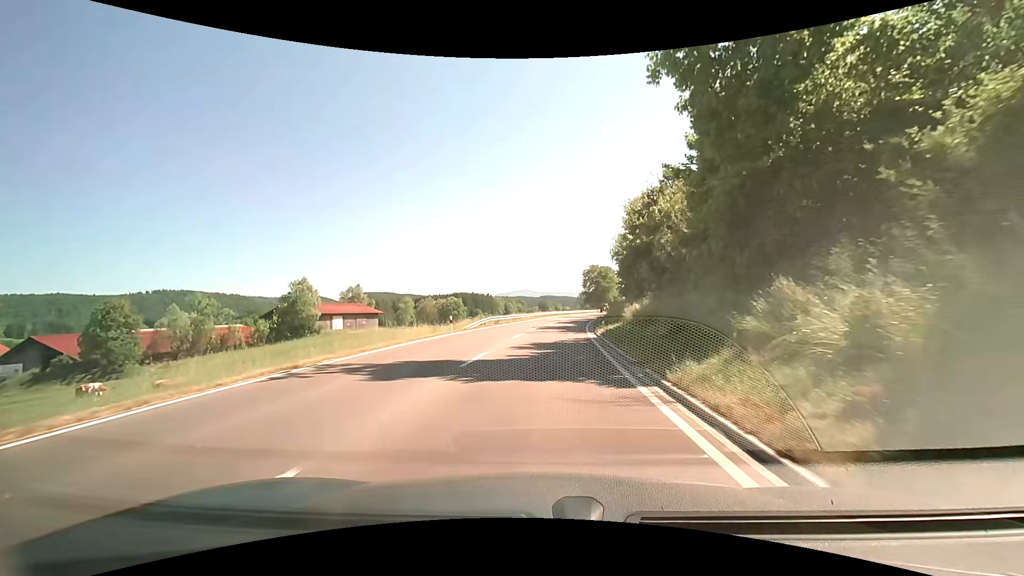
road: primary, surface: asphalt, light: Day
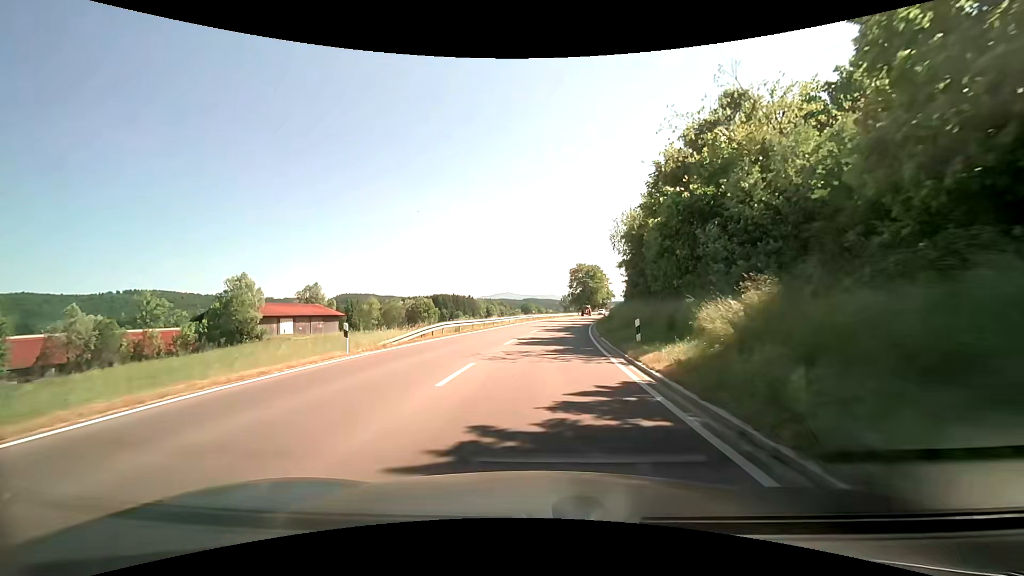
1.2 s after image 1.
(+0.4, +15.3) m; +2°
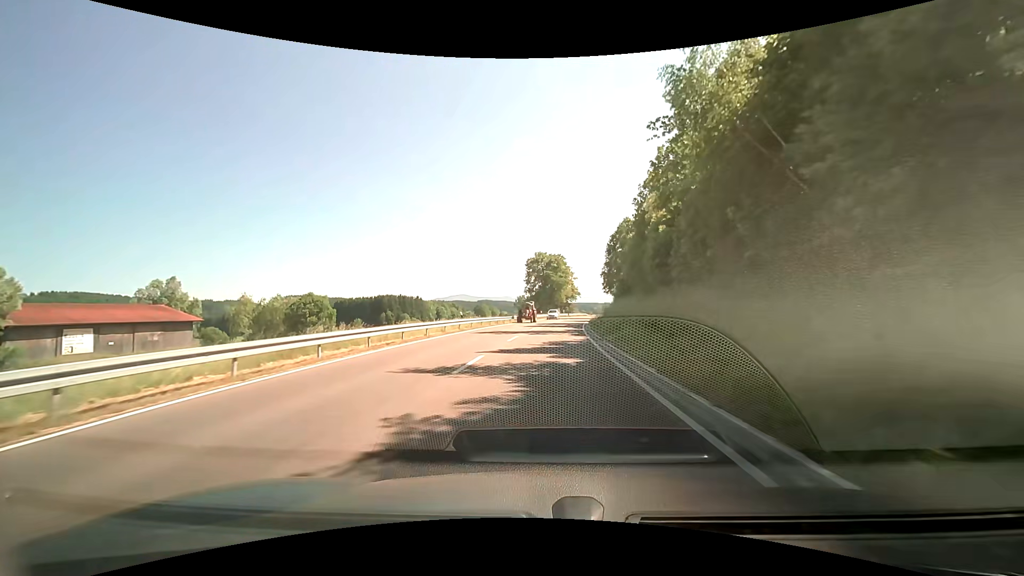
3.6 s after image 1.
(+1.8, +34.3) m; +5°
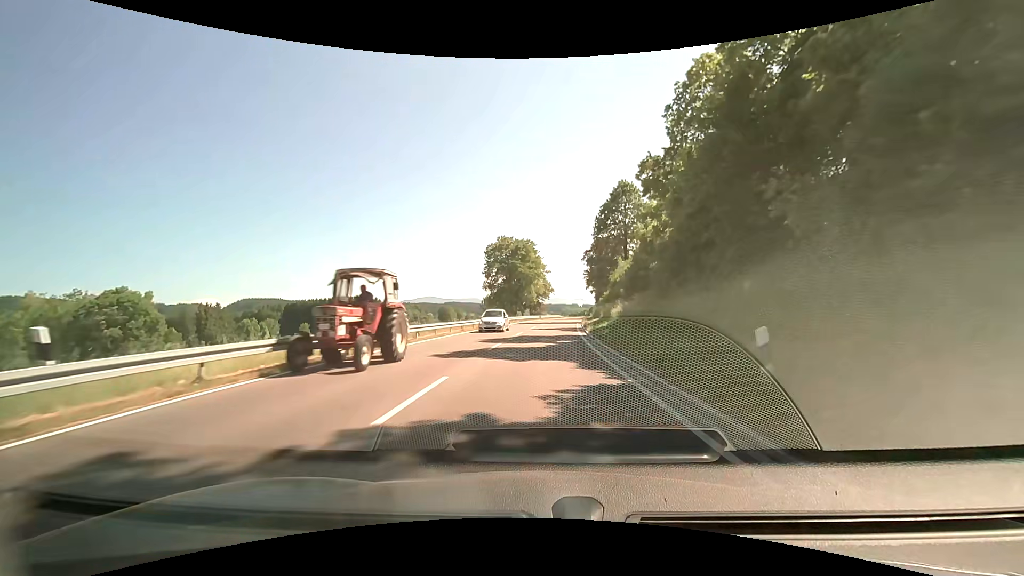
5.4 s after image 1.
(-0.2, +28.8) m; +1°
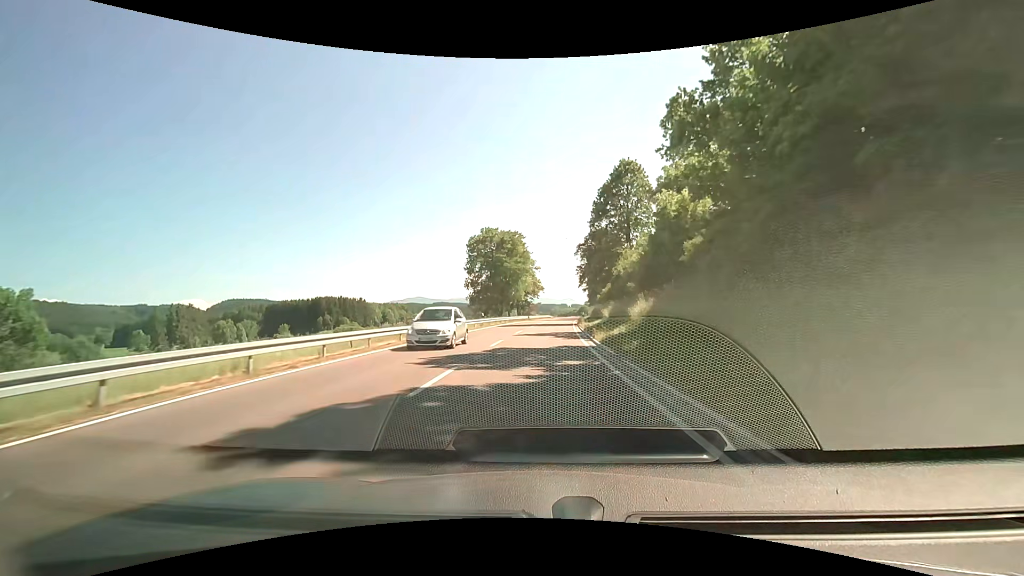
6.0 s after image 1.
(+0.2, +10.1) m; +2°
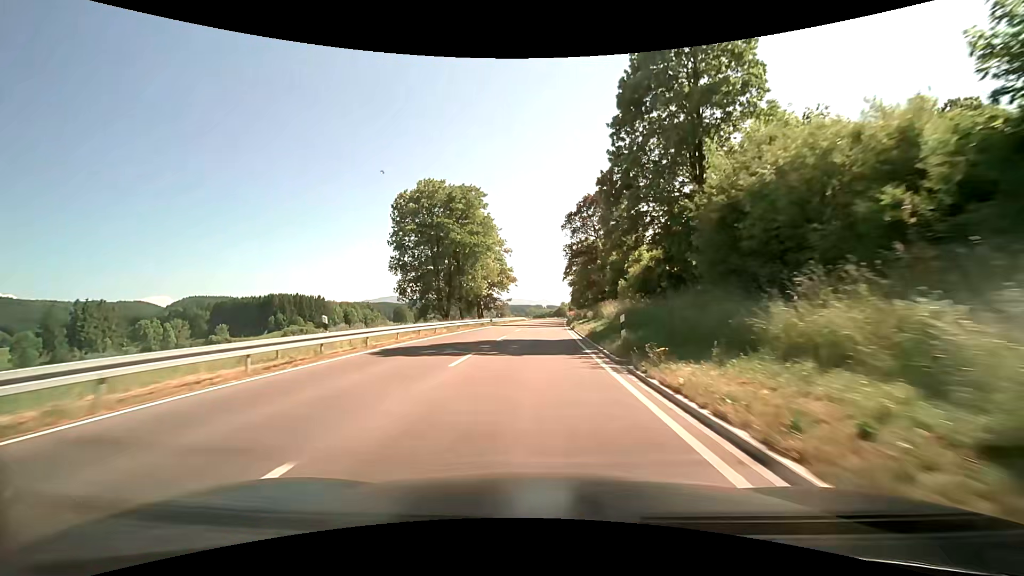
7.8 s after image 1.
(+0.7, +31.8) m; +3°
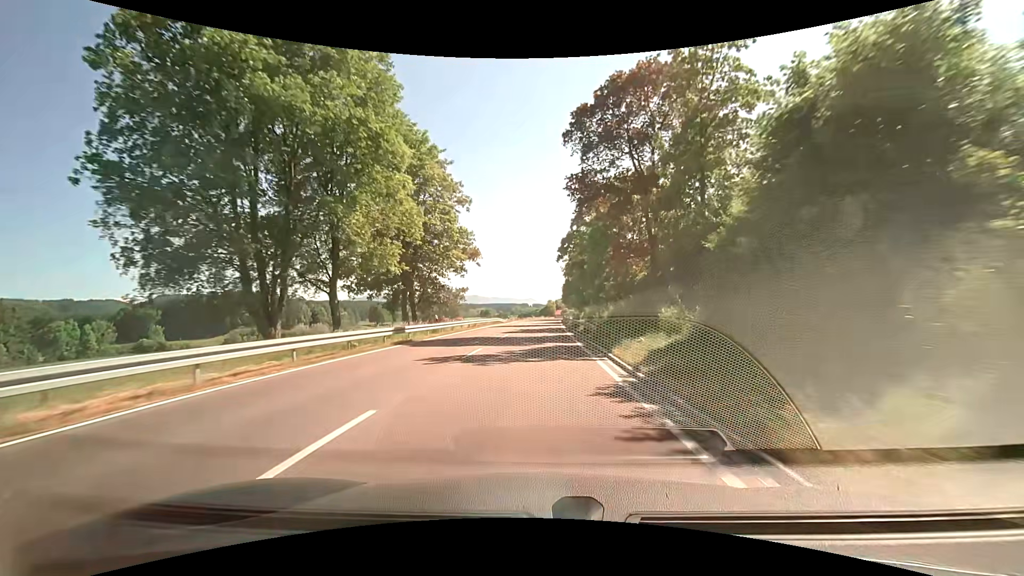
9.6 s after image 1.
(+1.6, +33.8) m; +3°
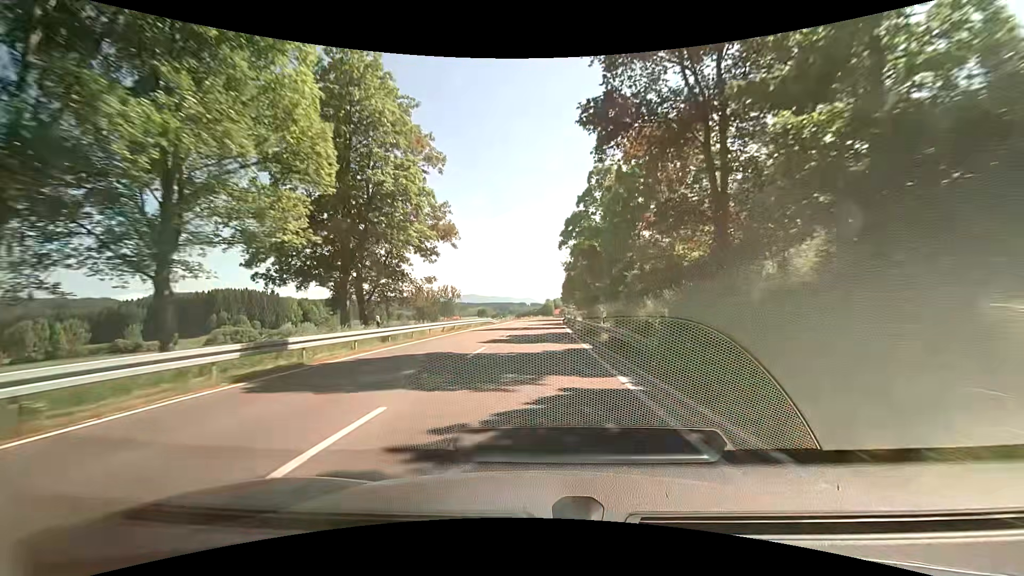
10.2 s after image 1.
(0.0, +11.7) m; 0°
(0, +10) (0, +20) (+1, +30) (+1, +40) (+1, +50) (+1, +60) (+2, +70) (+2, +80) (+3, +90) (+3, +100) m
